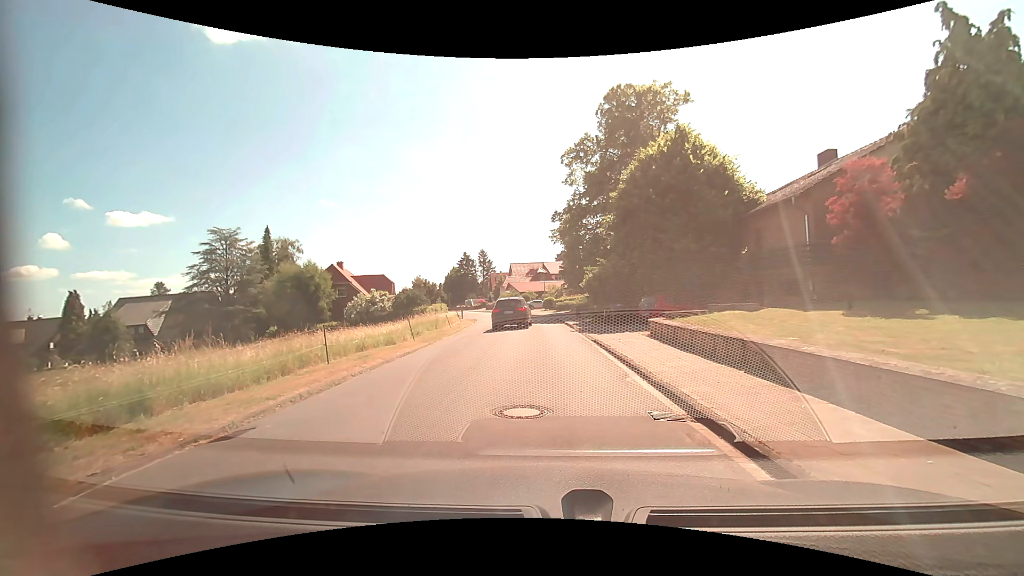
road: residential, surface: asphalt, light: Day
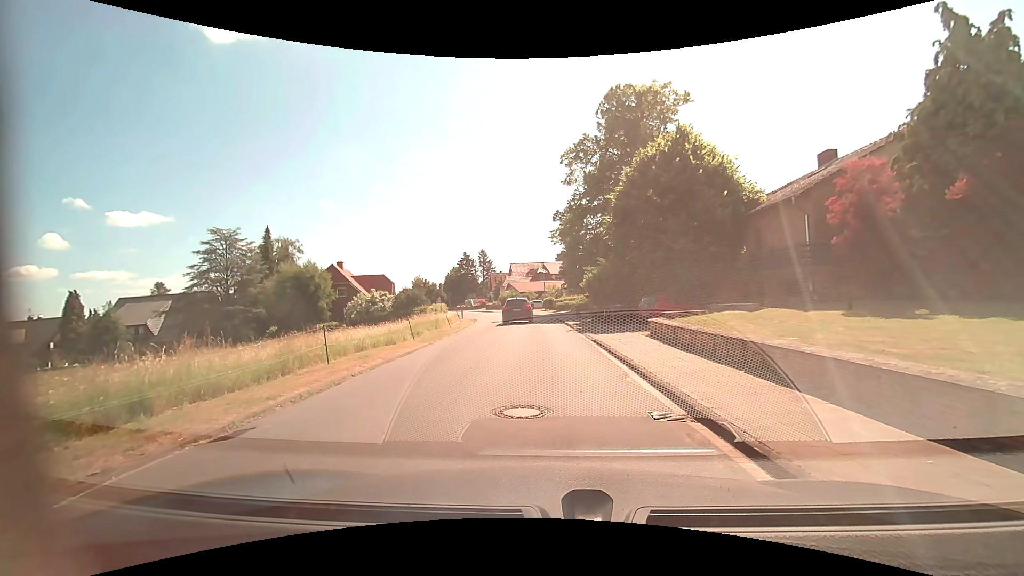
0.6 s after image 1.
(0.0, 0.0) m; 0°
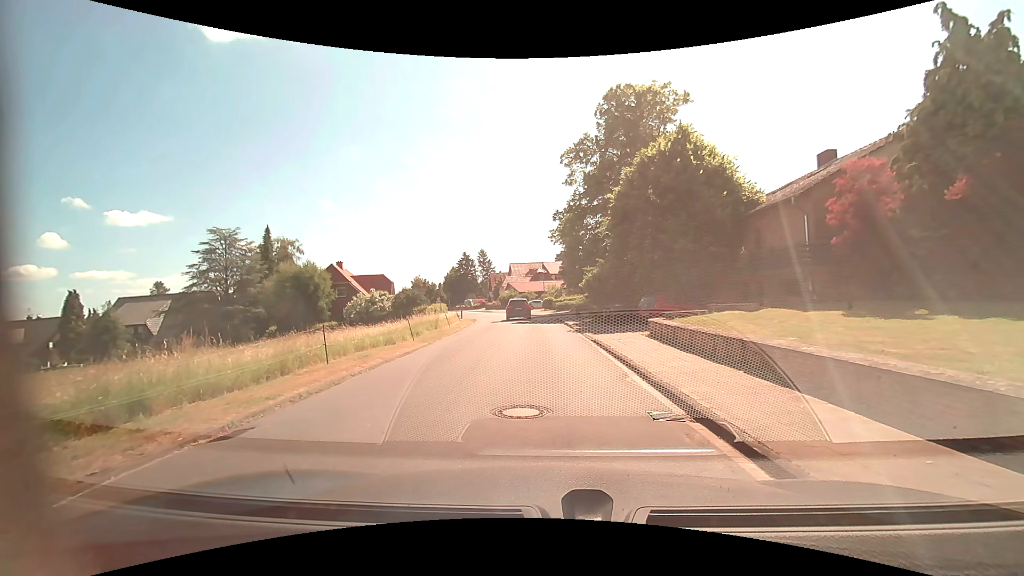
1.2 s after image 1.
(0.0, 0.0) m; 0°
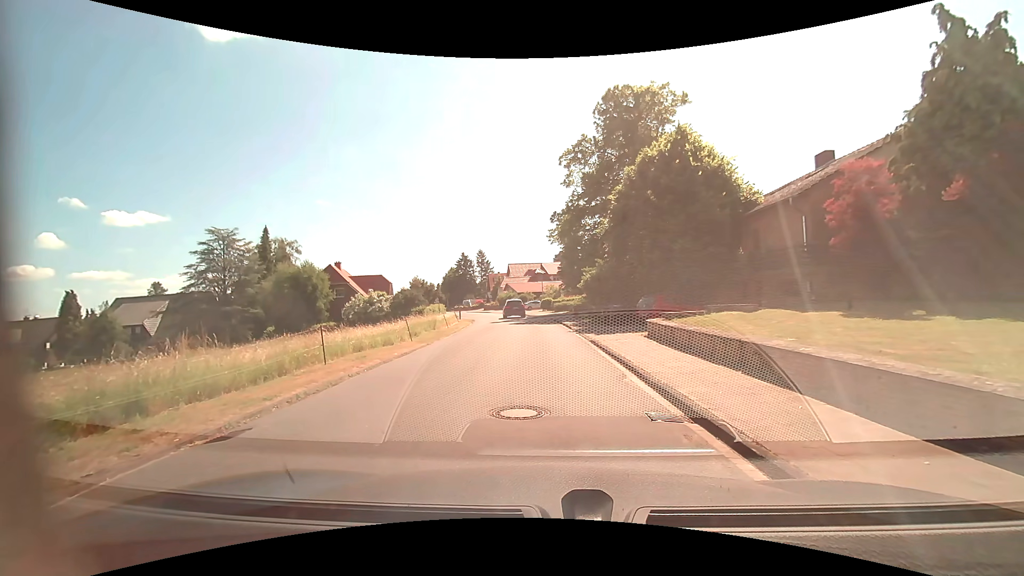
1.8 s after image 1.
(0.0, 0.0) m; 0°
